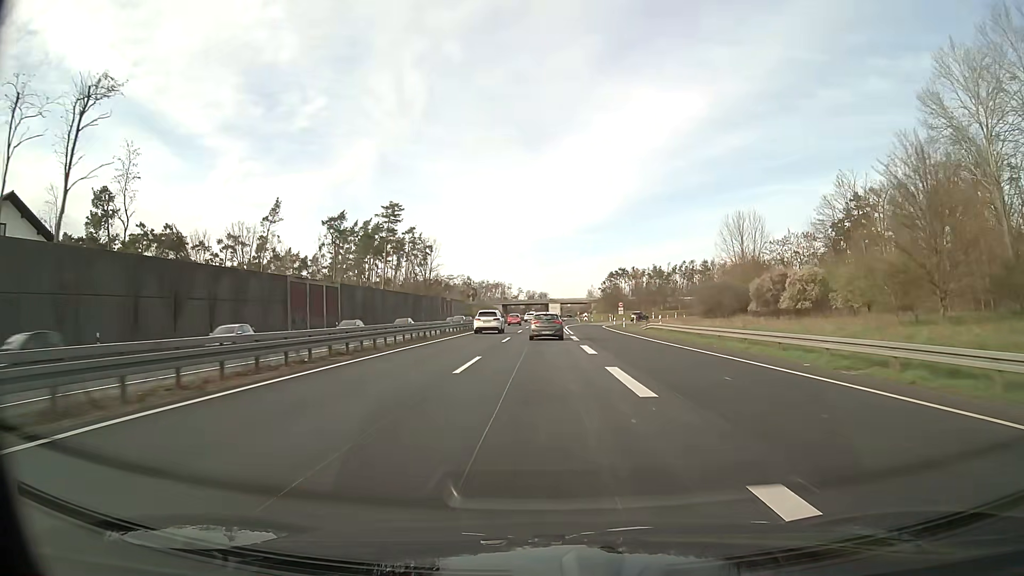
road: trunk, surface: asphalt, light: Day
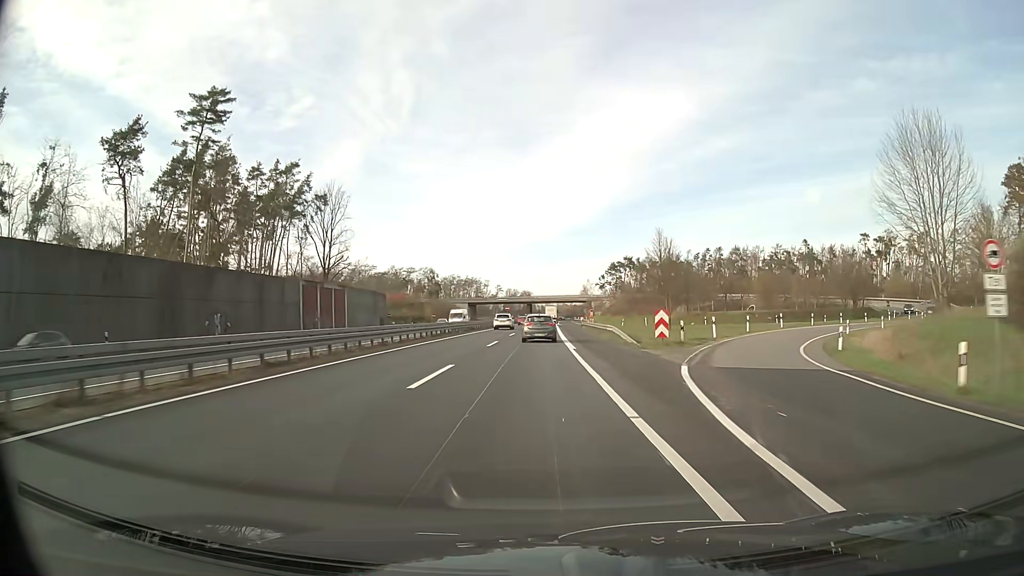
(+0.7, +75.0) m; +1°
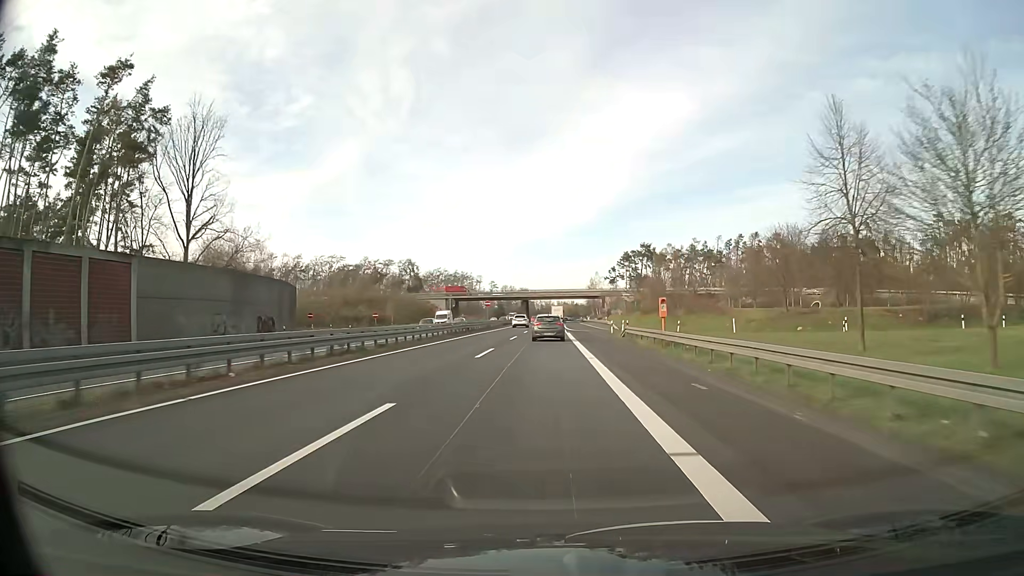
(0.0, +44.4) m; 0°
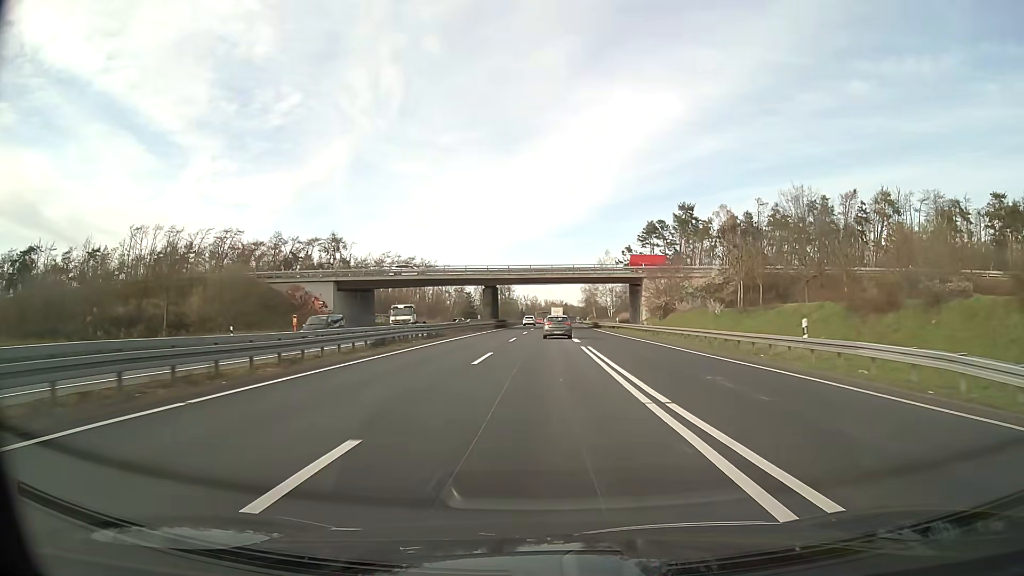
(+0.6, +75.3) m; +1°
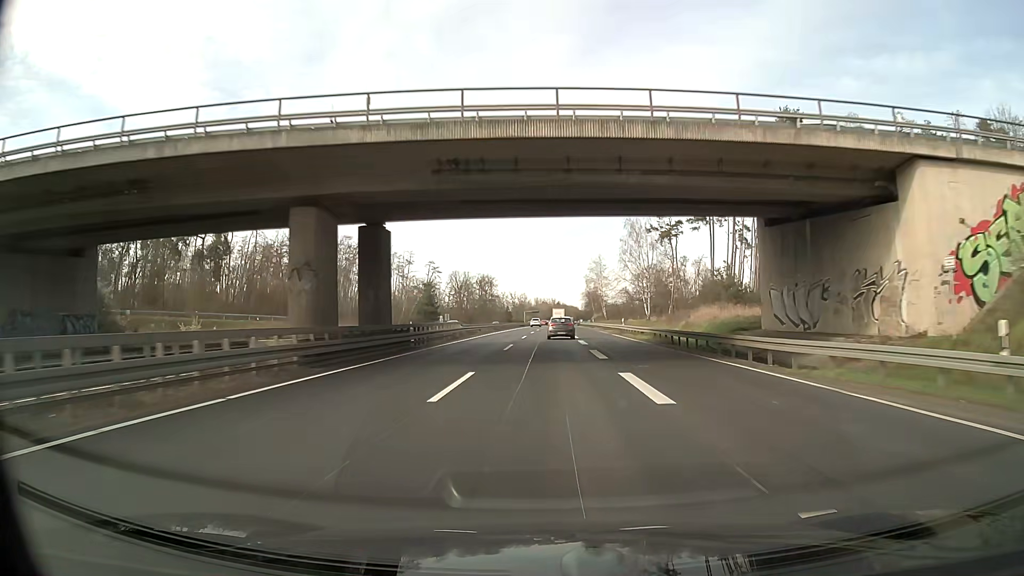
(+0.4, +62.6) m; +1°
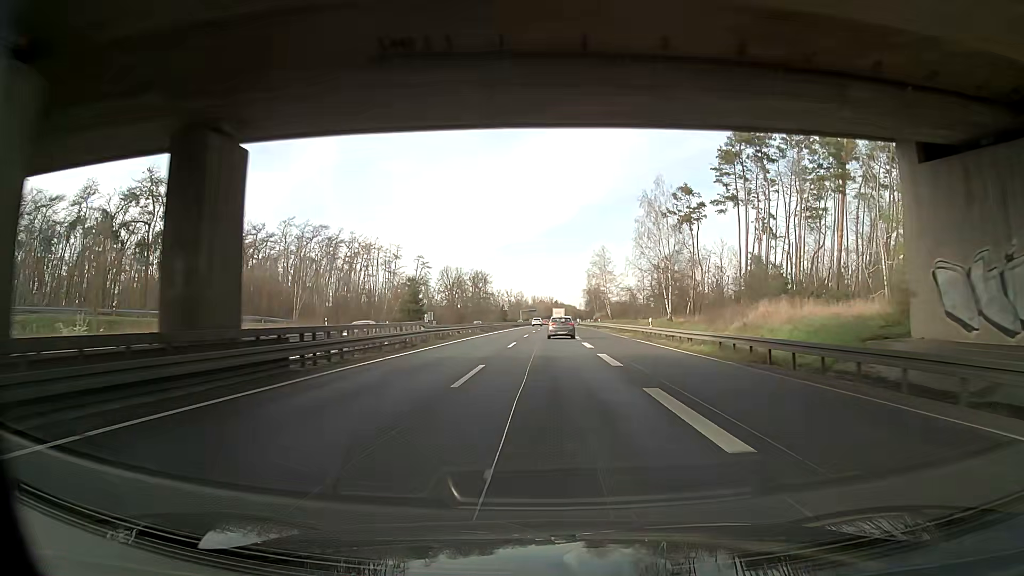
(+0.1, +16.0) m; 0°
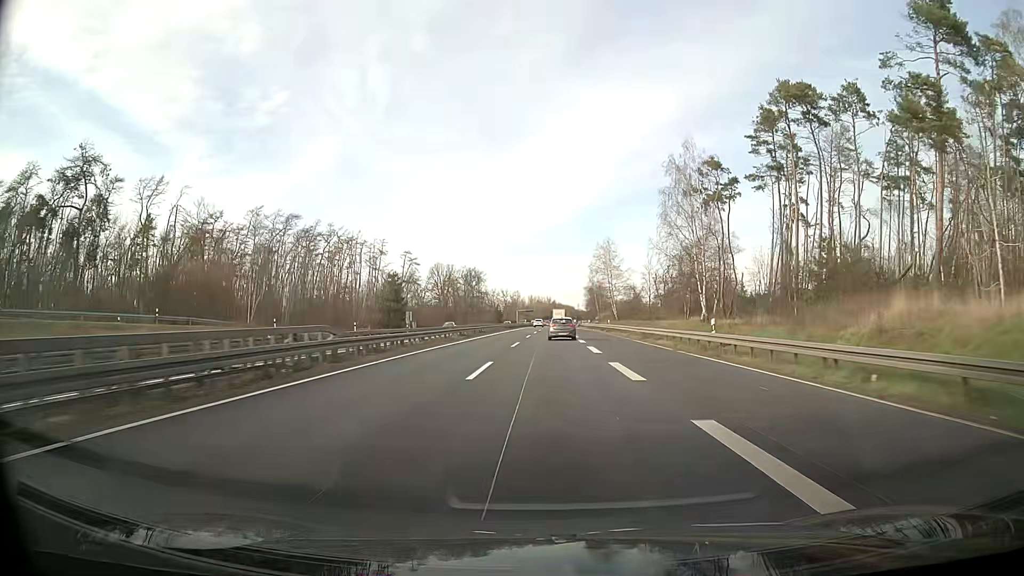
(+0.2, +16.0) m; +1°
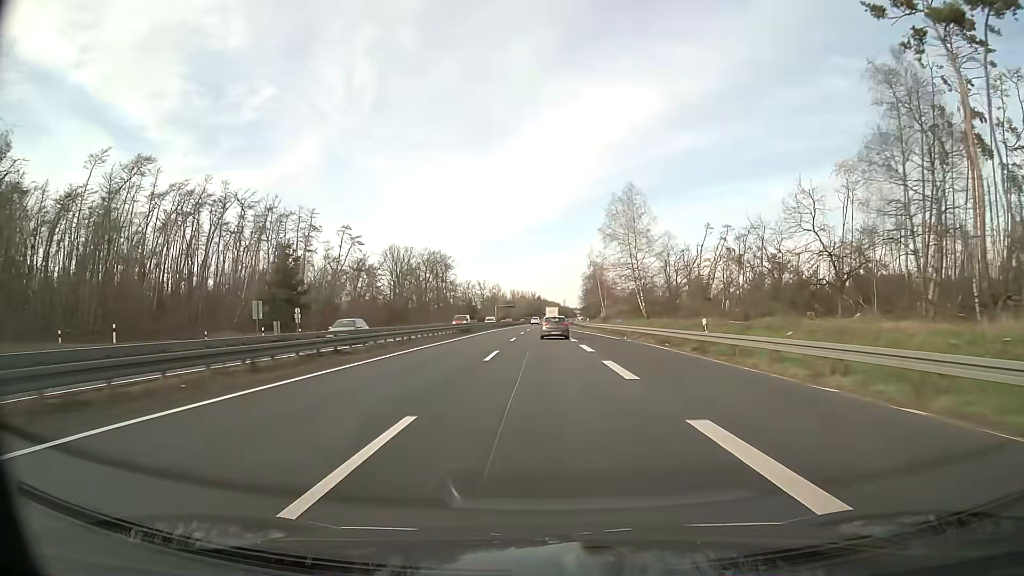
(-0.4, +48.1) m; 0°
(0, +10) (0, +20) (0, +30) (0, +40) (0, +50) (+1, +60) (+1, +70) (+1, +80) (+1, +90) (+1, +100) m
